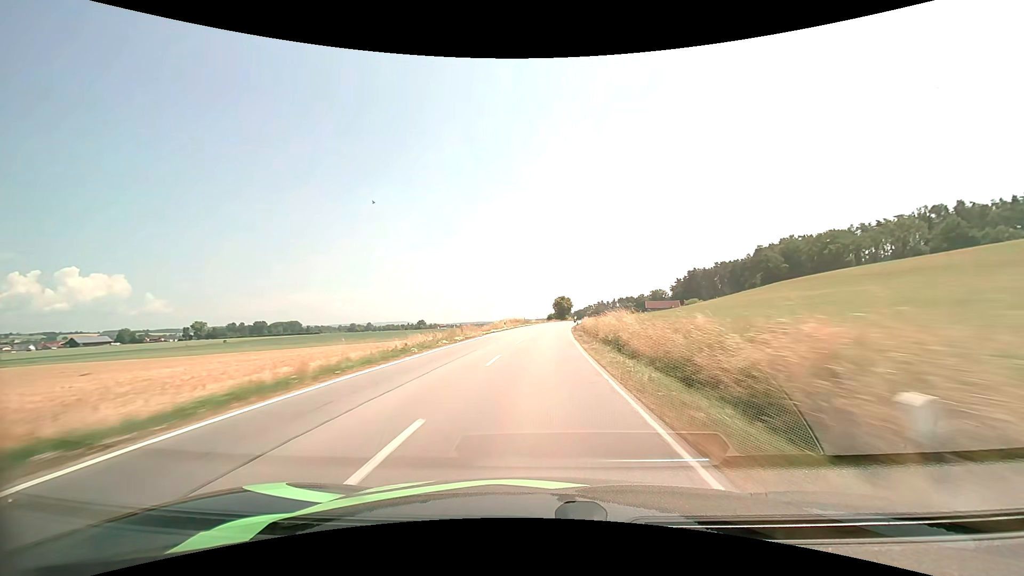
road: secondary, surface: asphalt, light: Day
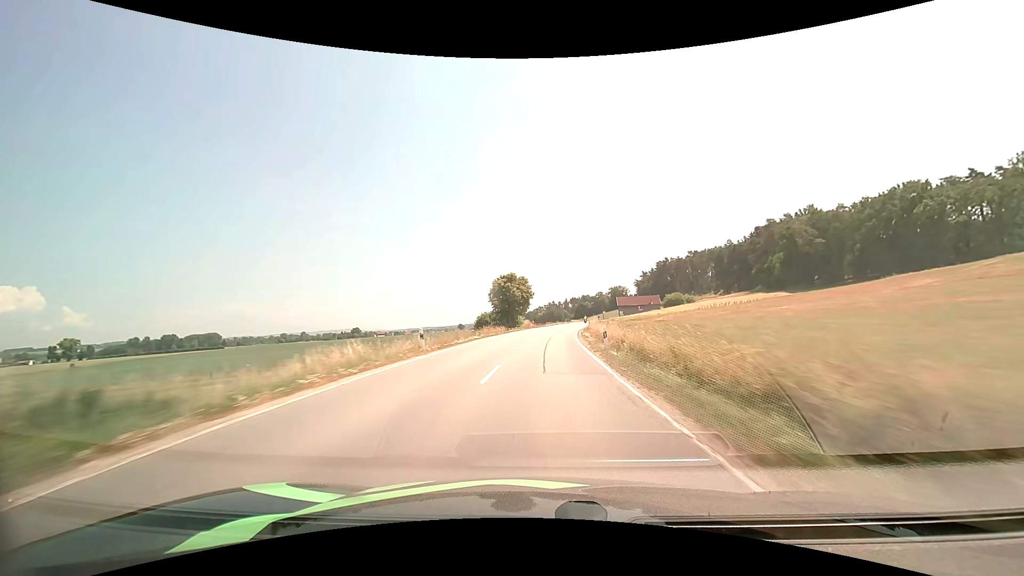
(+3.9, +82.8) m; +6°
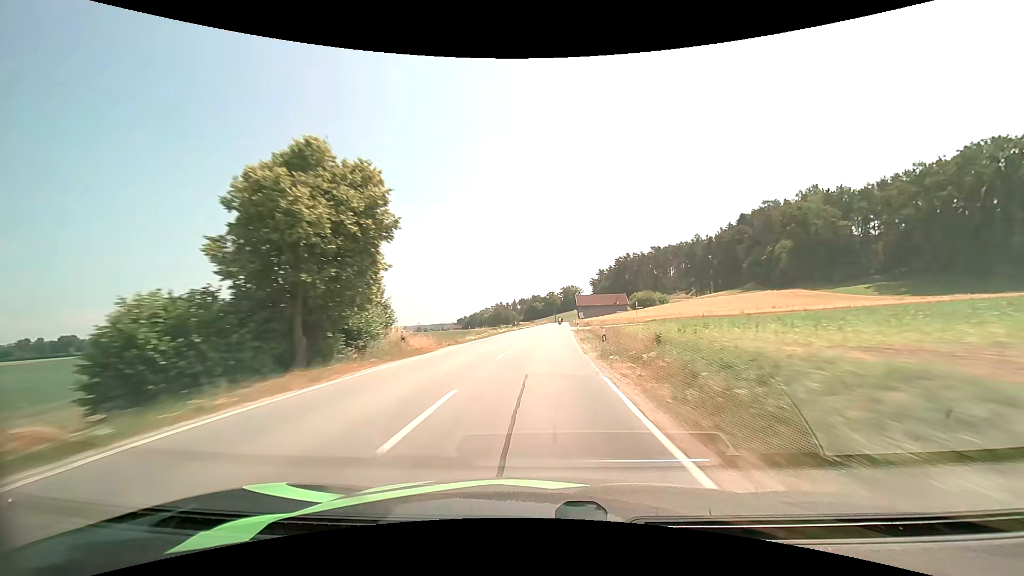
(+2.4, +50.3) m; +6°
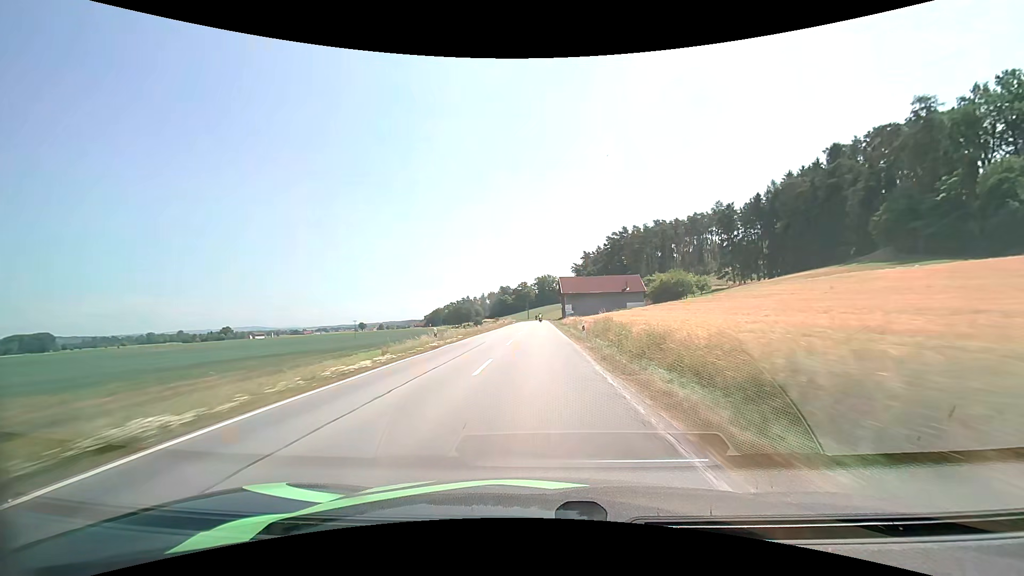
(+3.9, +84.7) m; +4°
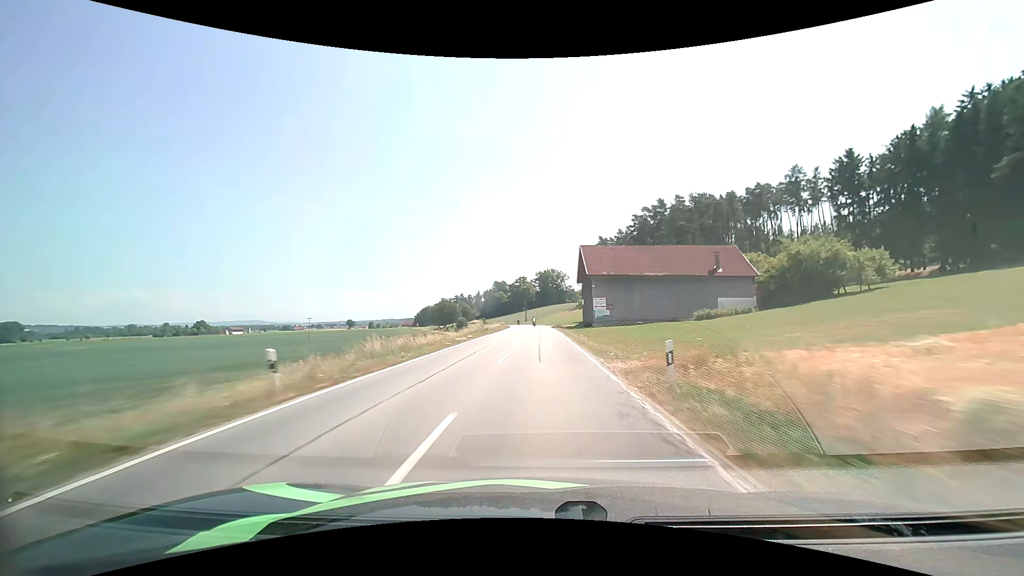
(-0.3, +64.9) m; 0°
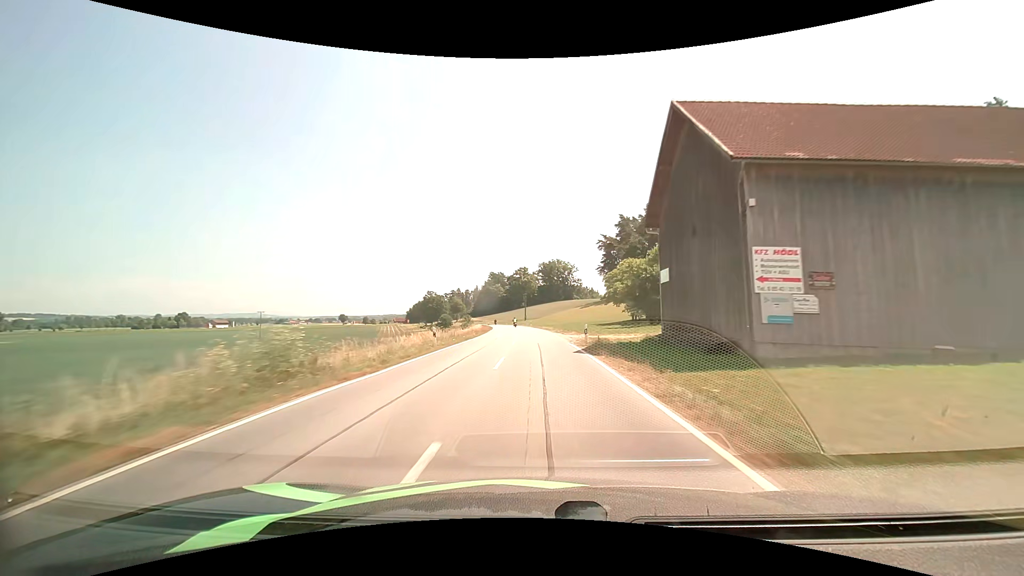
(0.0, +47.8) m; 0°
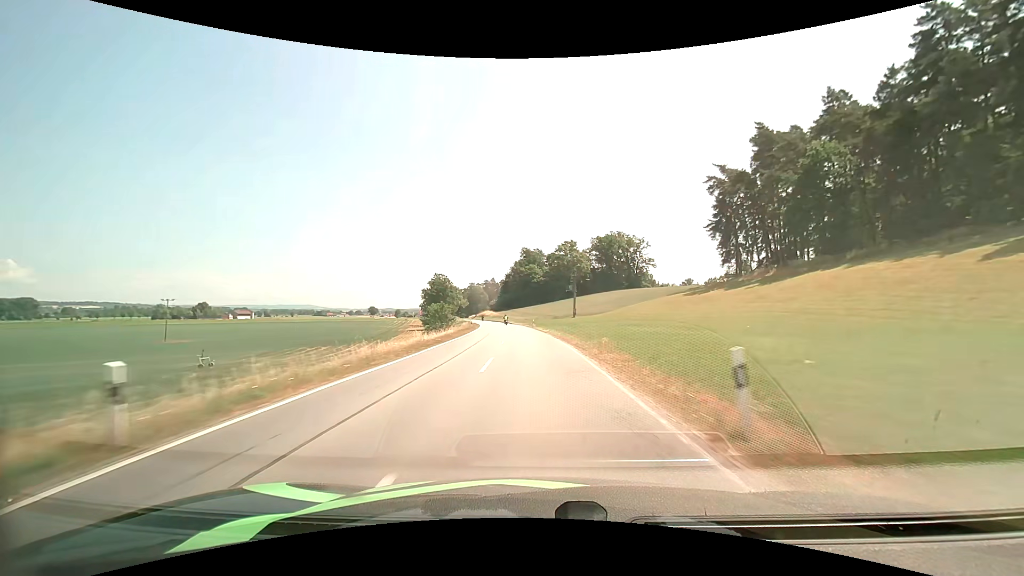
(-2.9, +81.4) m; -5°
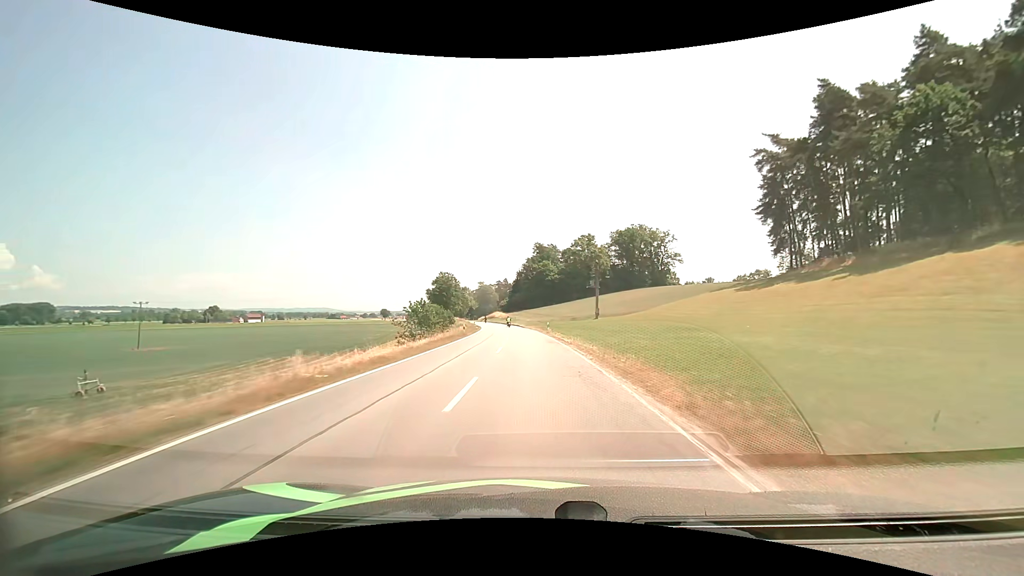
(-0.2, +16.4) m; -2°
(0, +10) (0, +20) (-1, +30) (-1, +40) (-2, +50) (-3, +60) (-4, +70) (-5, +80) (-6, +90) (-8, +100) m
